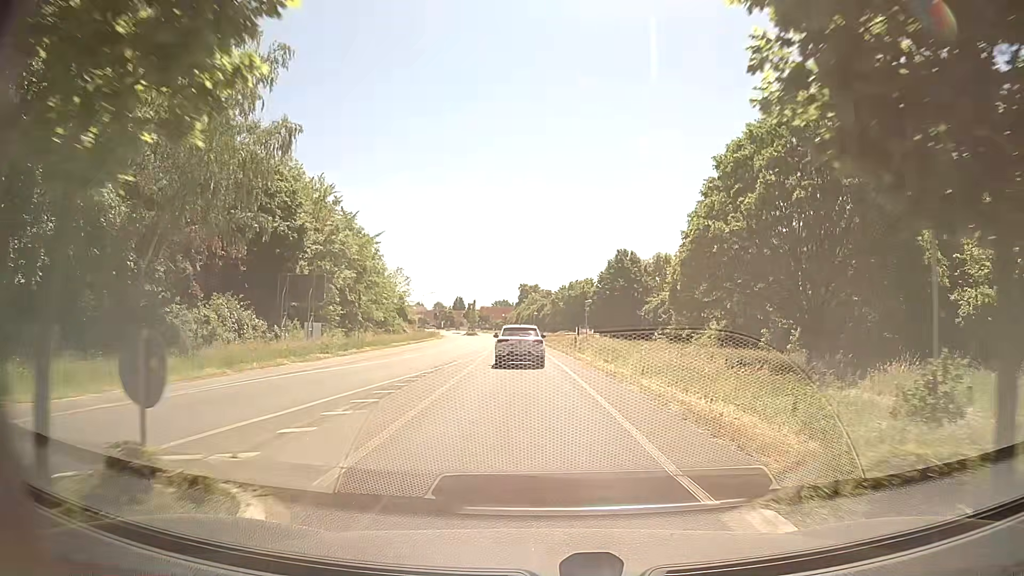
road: tertiary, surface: asphalt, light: Day
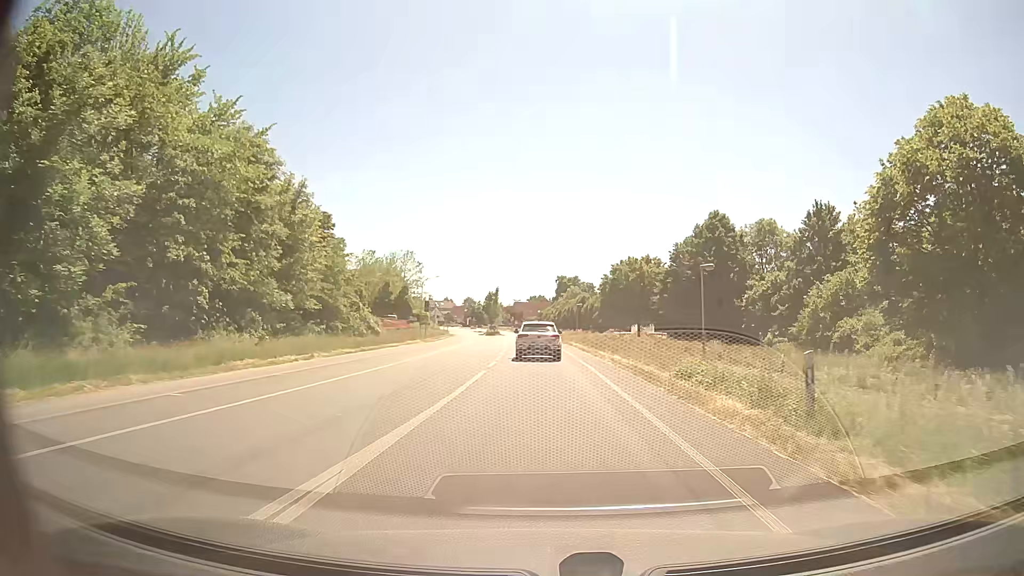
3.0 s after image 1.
(-0.9, +32.3) m; -3°
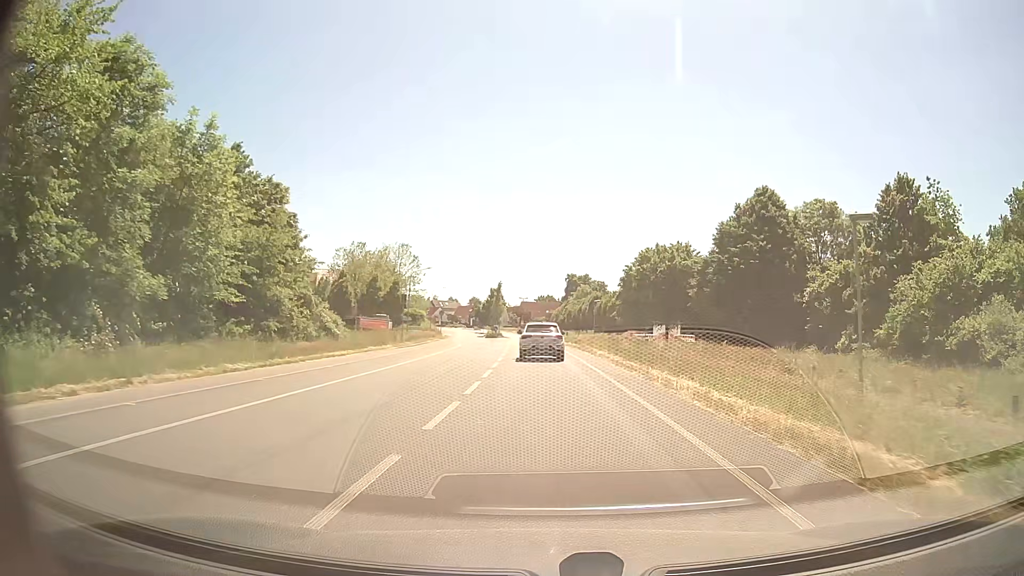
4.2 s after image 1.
(-0.1, +13.3) m; 0°
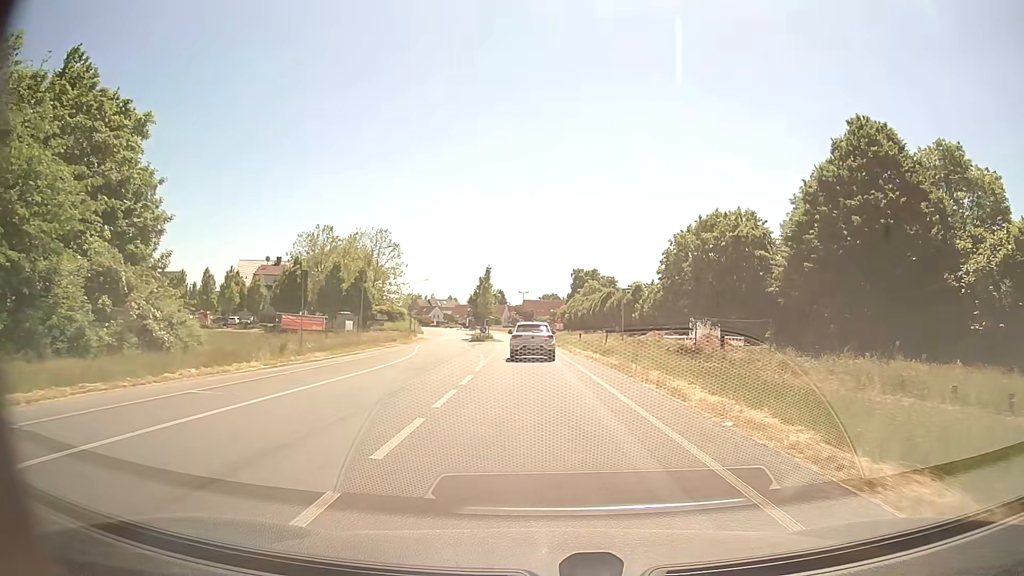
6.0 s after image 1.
(0.0, +20.2) m; -1°
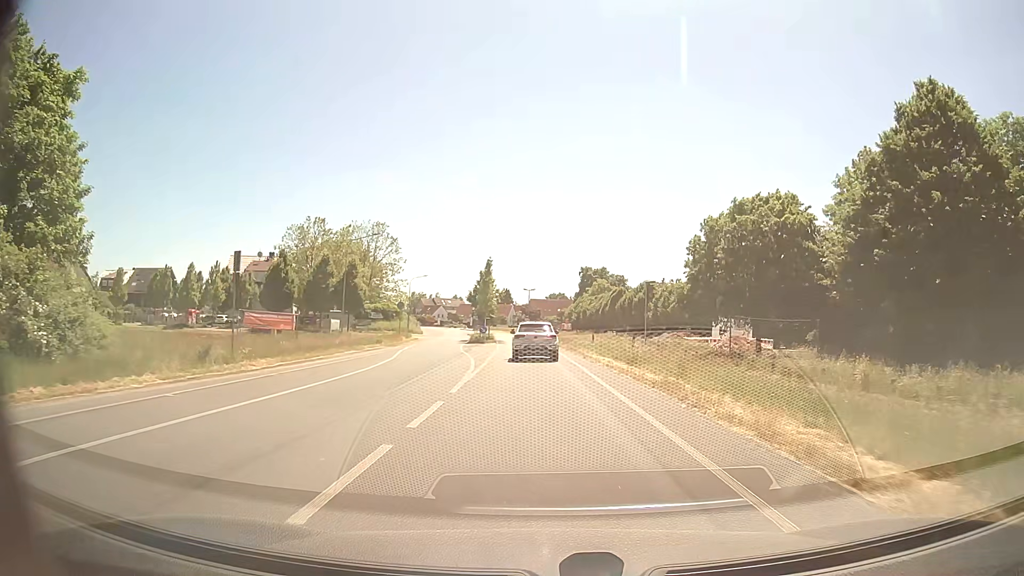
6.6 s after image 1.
(0.0, +6.8) m; -1°
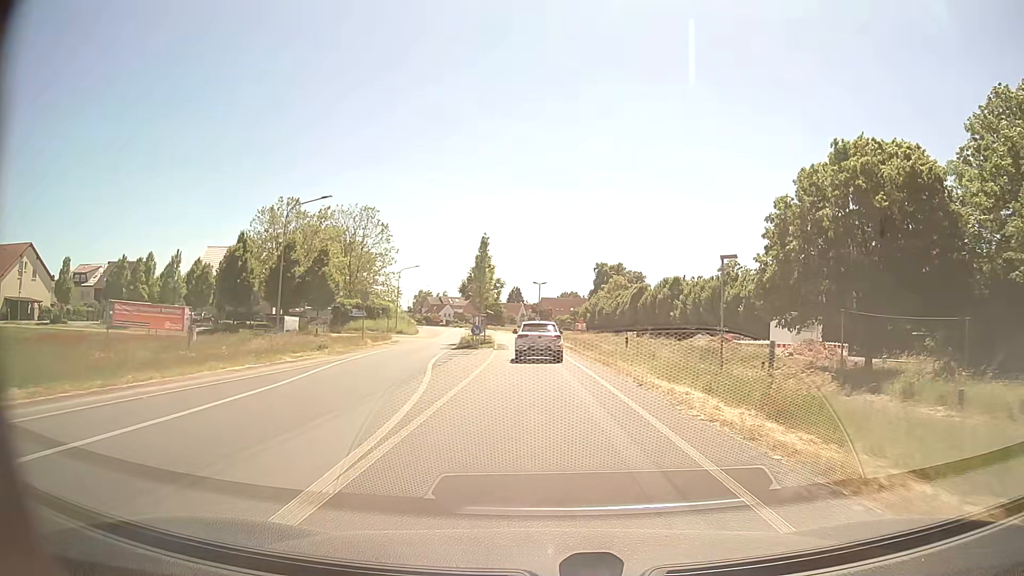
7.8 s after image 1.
(-0.1, +13.6) m; -1°
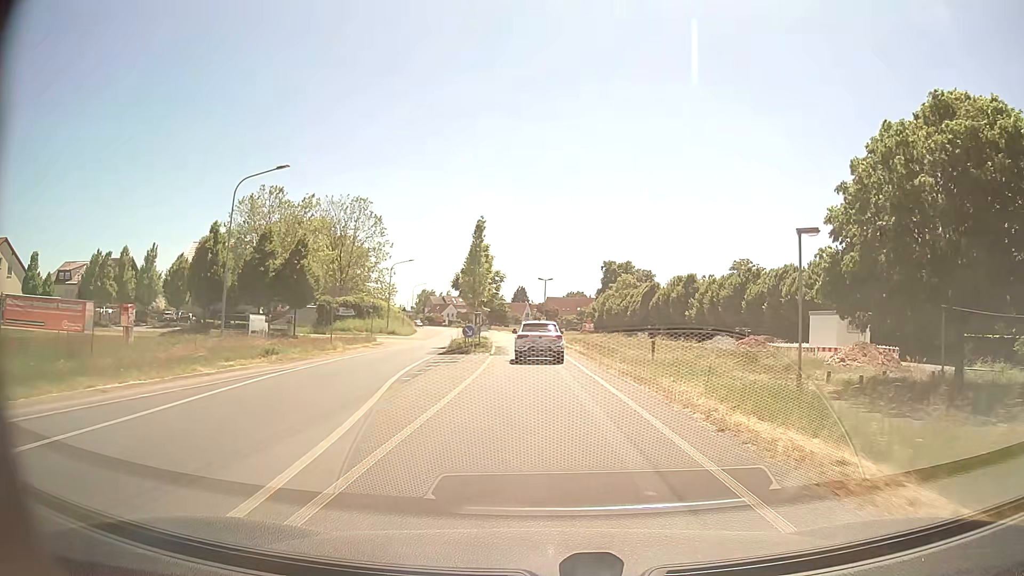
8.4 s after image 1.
(0.0, +6.7) m; -1°
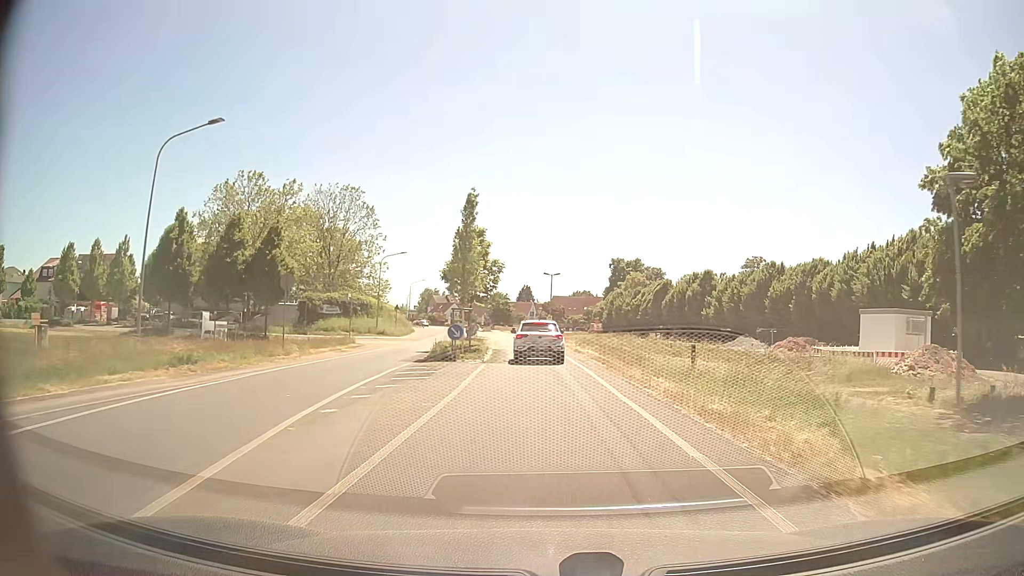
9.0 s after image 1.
(0.0, +6.7) m; -1°
(0, +10) (0, +20) (-1, +30) (-1, +40) (-2, +50) (-3, +60) (-4, +70) (-5, +80) (-7, +90) (-9, +99) m
